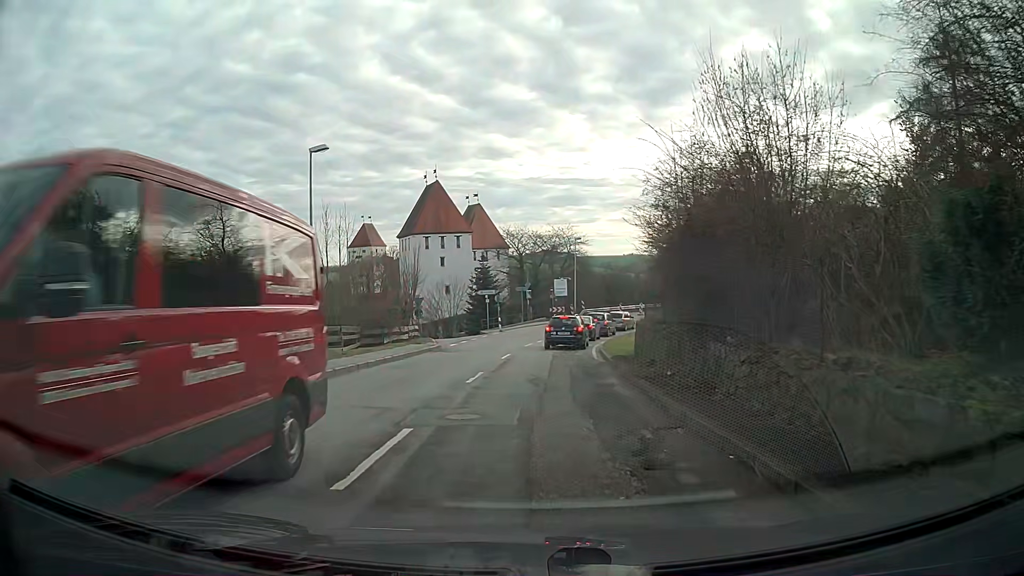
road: secondary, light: Day
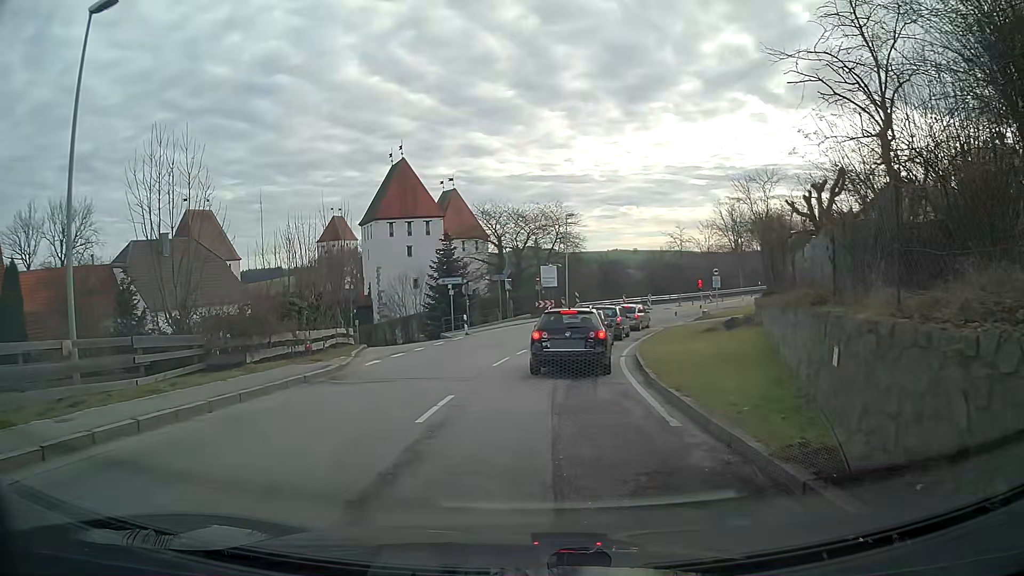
(+0.1, +14.1) m; +1°
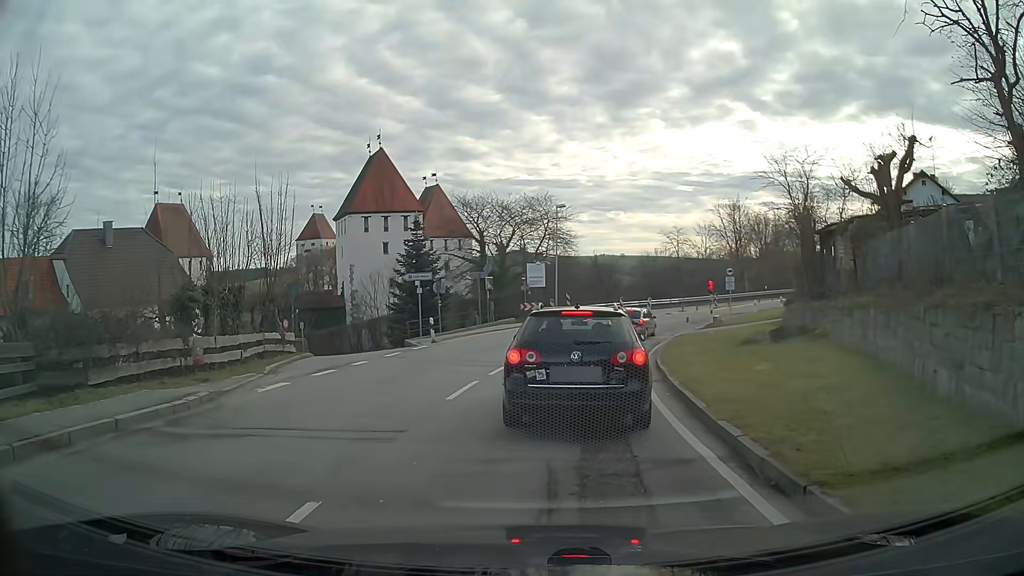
(0.0, +6.5) m; 0°
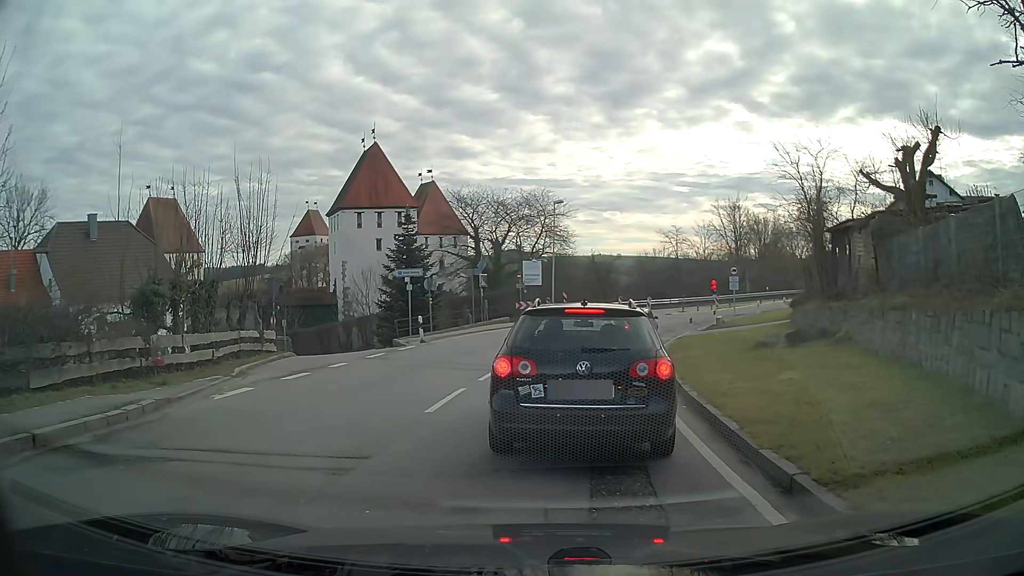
(0.0, +1.6) m; 0°
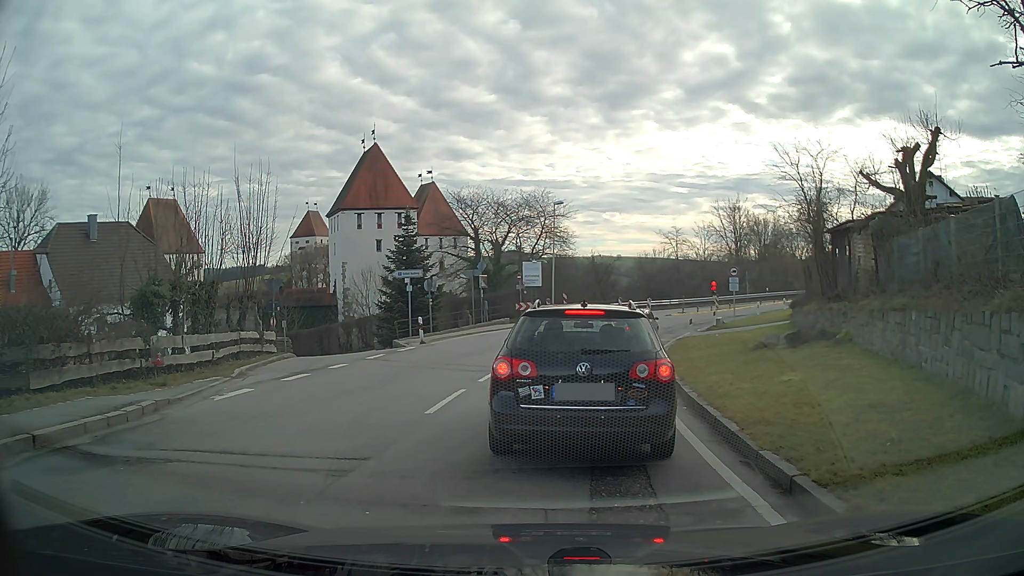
(0.0, +0.1) m; 0°
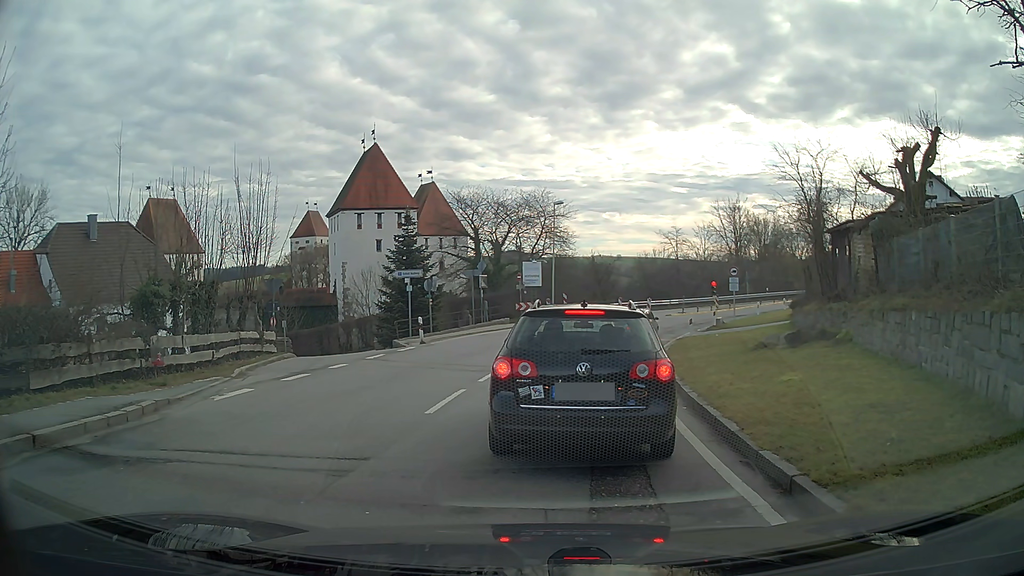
(0.0, 0.0) m; 0°
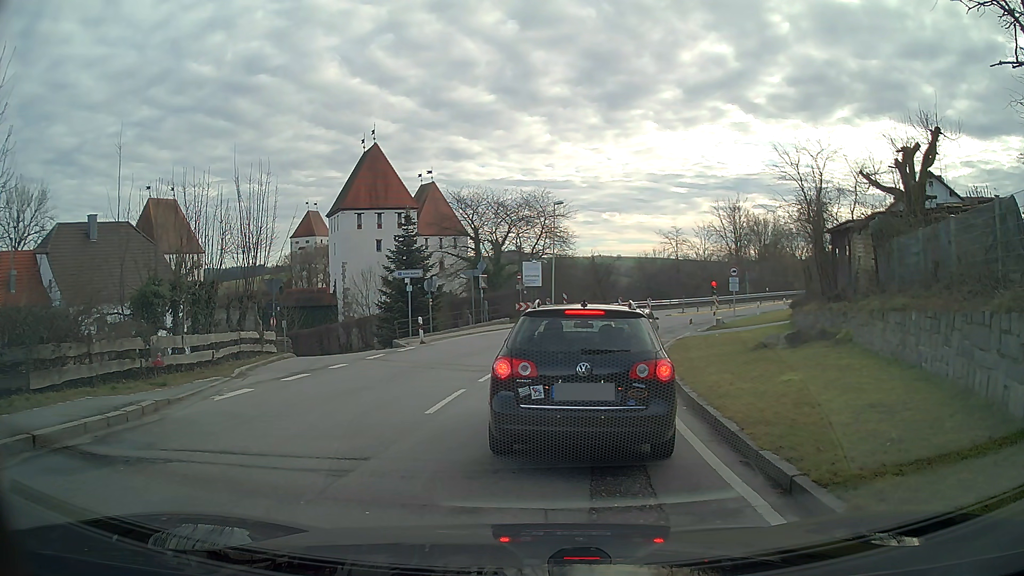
(0.0, 0.0) m; 0°
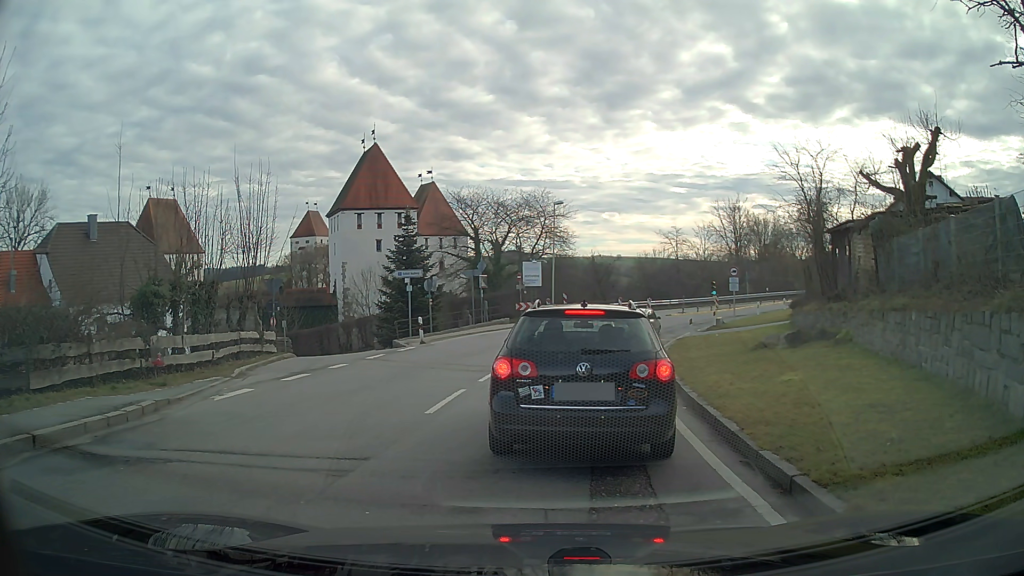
(0.0, 0.0) m; 0°
(+1, +10) (+2, +20) (+4, +30) (+8, +39) (+14, +47) (+21, +54) (+28, +61) (+36, +67) (+44, +73) (+52, +79) m
